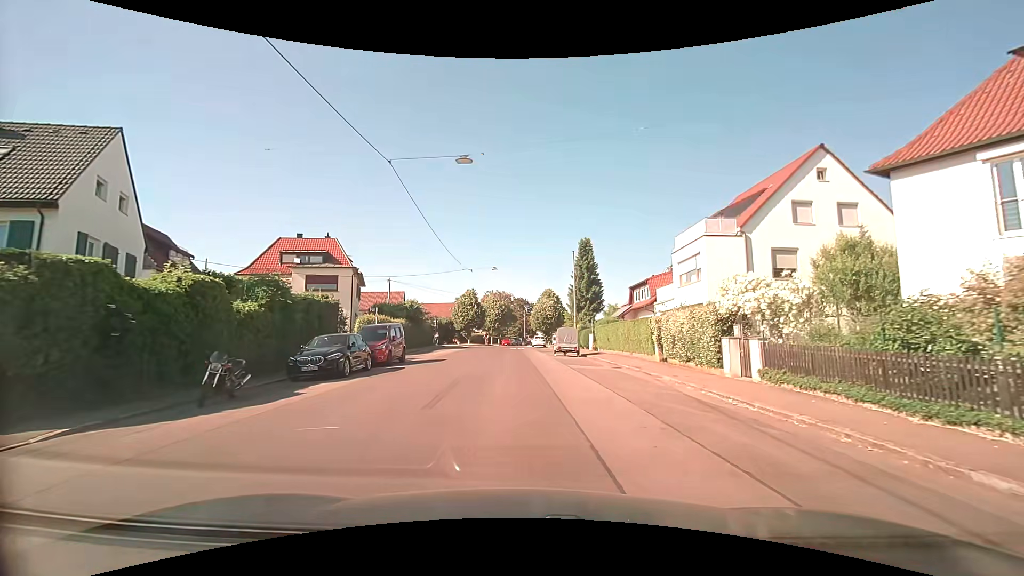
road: residential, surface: asphalt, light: Day
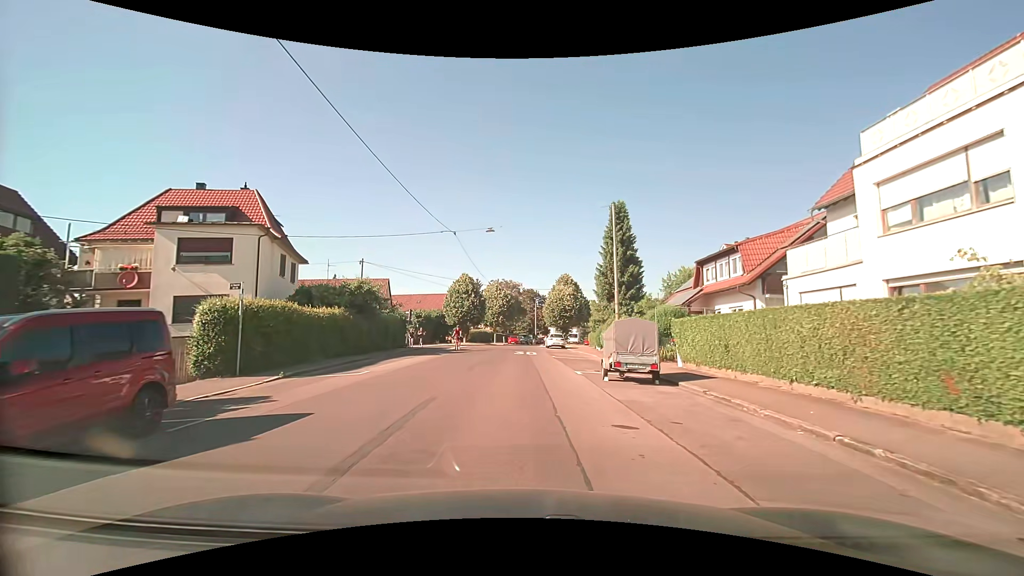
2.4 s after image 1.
(+0.2, +16.7) m; 0°
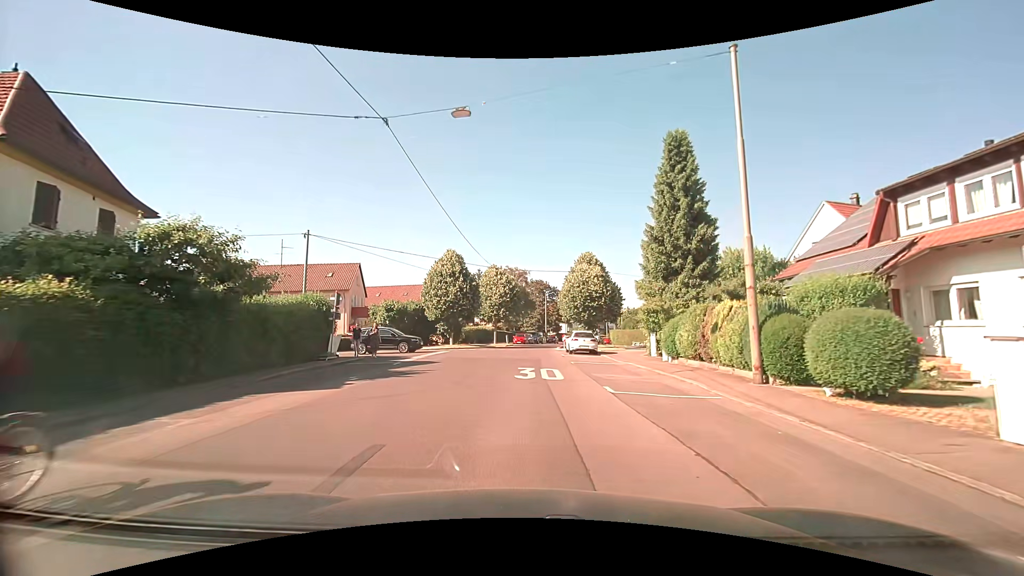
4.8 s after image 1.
(-0.1, +16.4) m; -1°
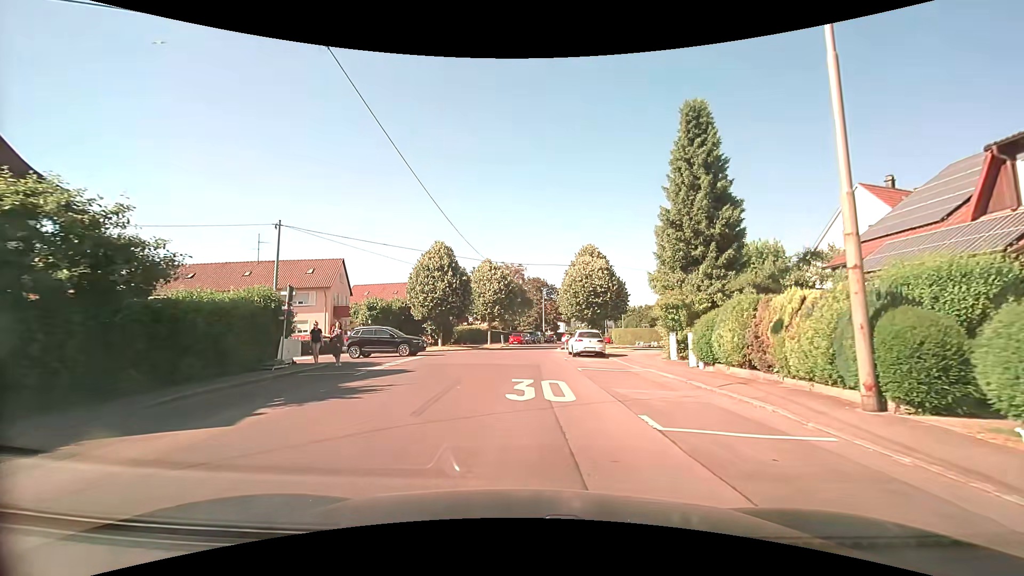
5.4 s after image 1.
(0.0, +4.1) m; 0°
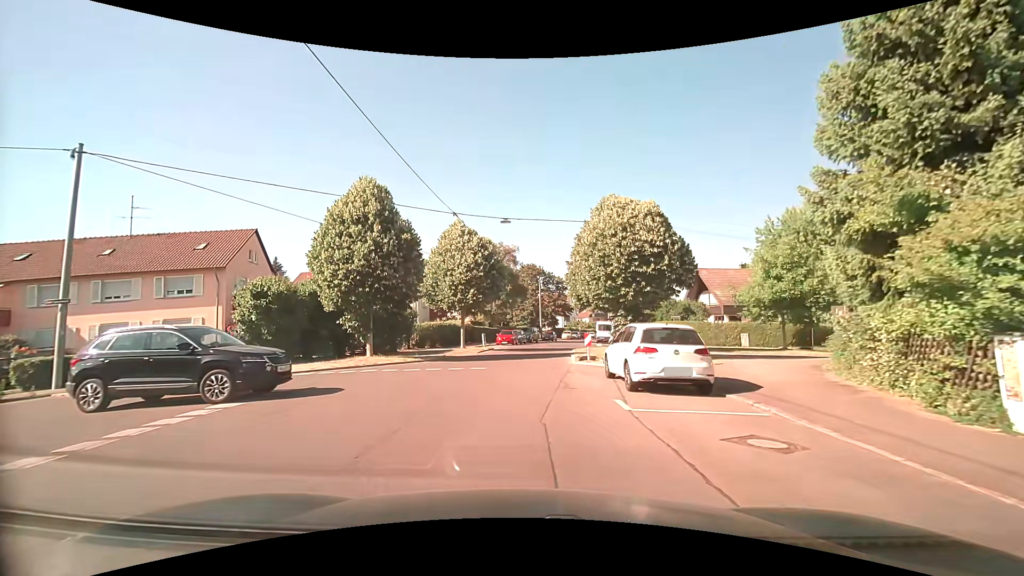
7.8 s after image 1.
(+0.2, +16.1) m; +1°
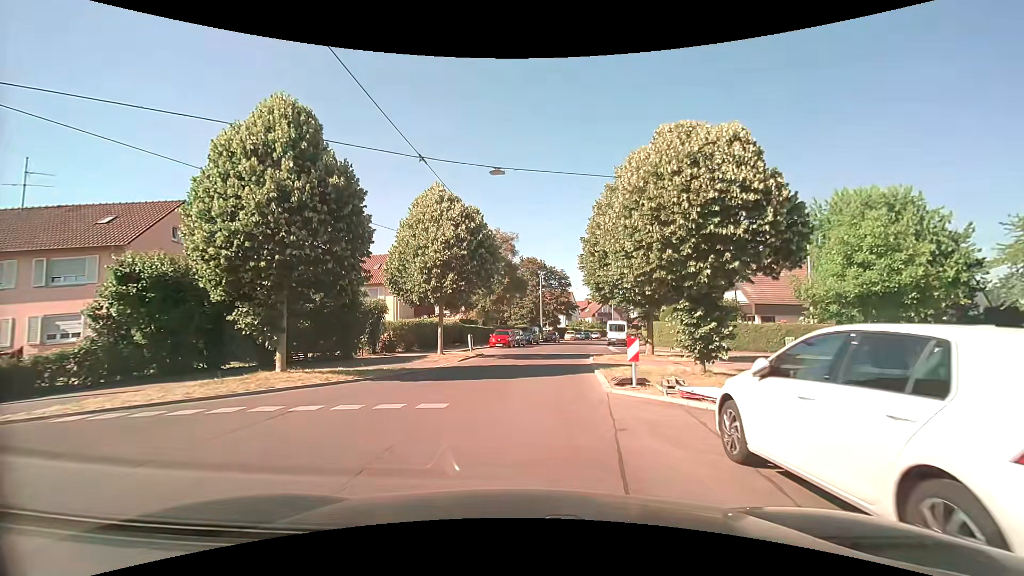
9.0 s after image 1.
(0.0, +8.1) m; +1°
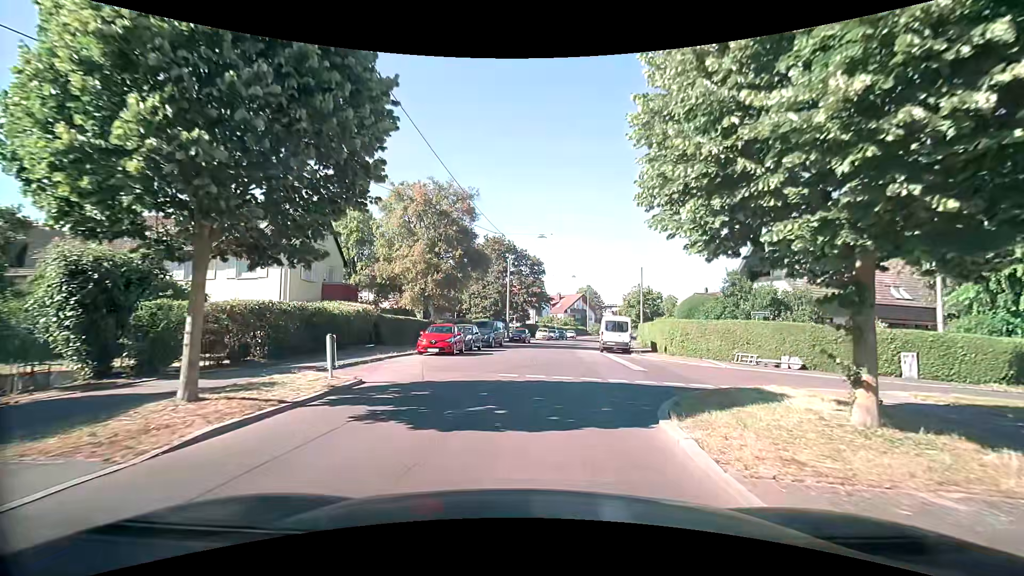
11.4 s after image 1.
(+0.2, +15.9) m; +4°
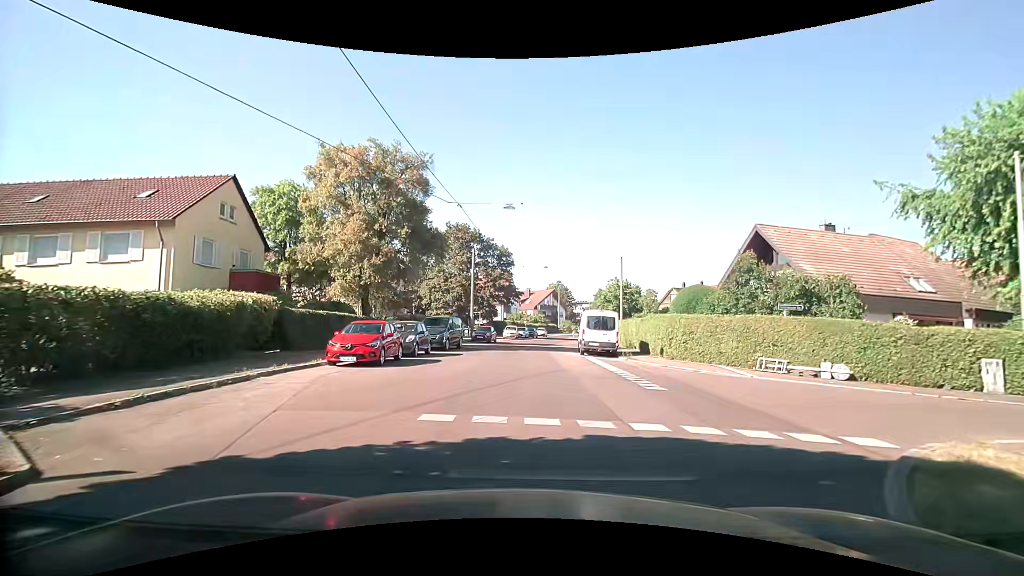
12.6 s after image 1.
(+0.2, +6.8) m; +4°
